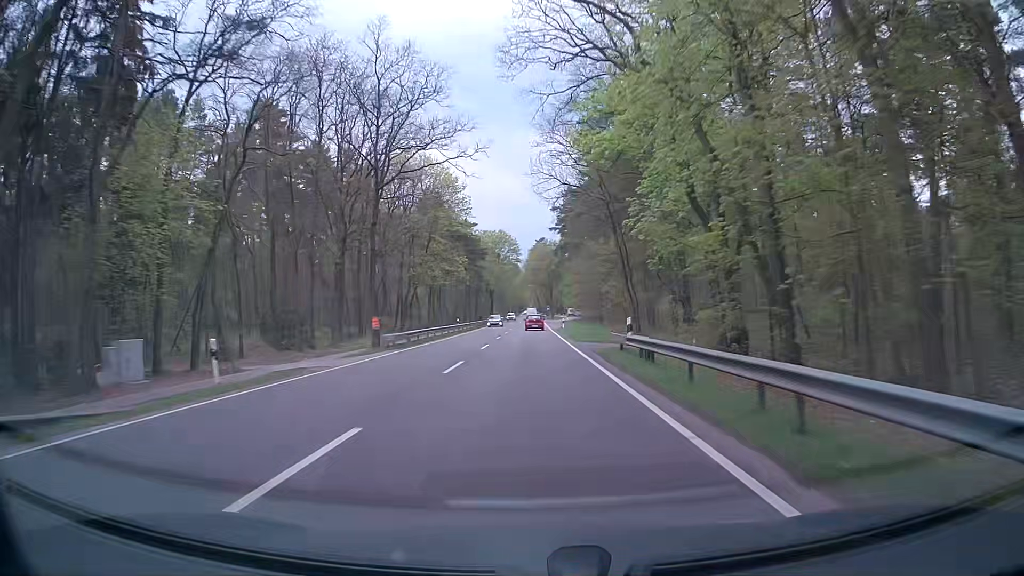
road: primary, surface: asphalt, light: Day
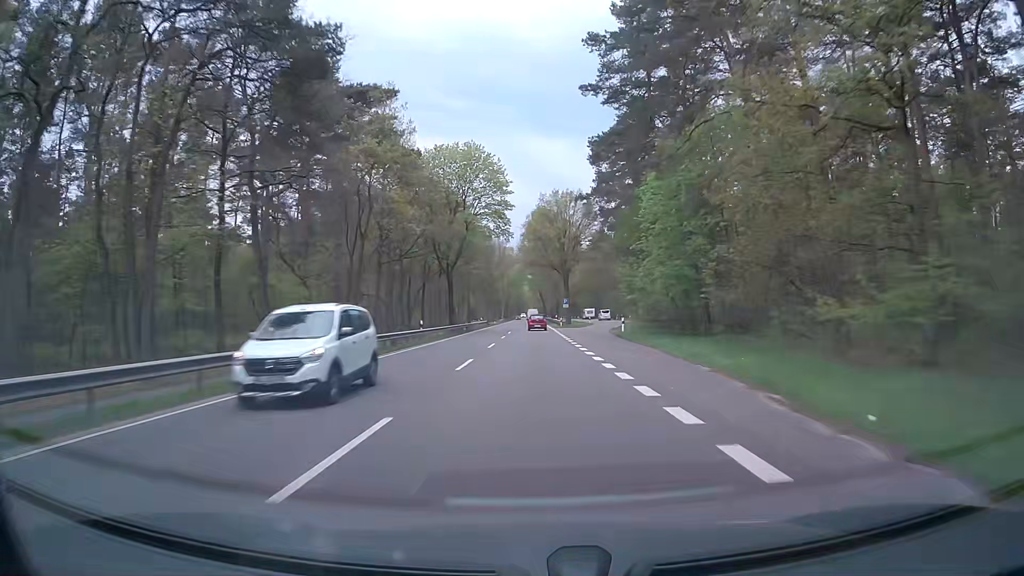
(+0.2, +72.8) m; 0°
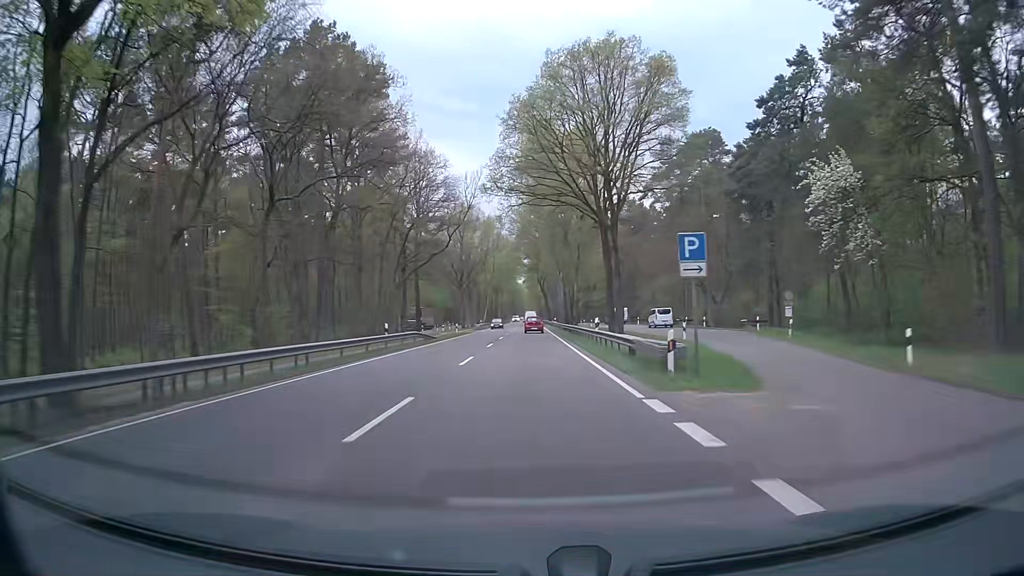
(0.0, +58.8) m; 0°
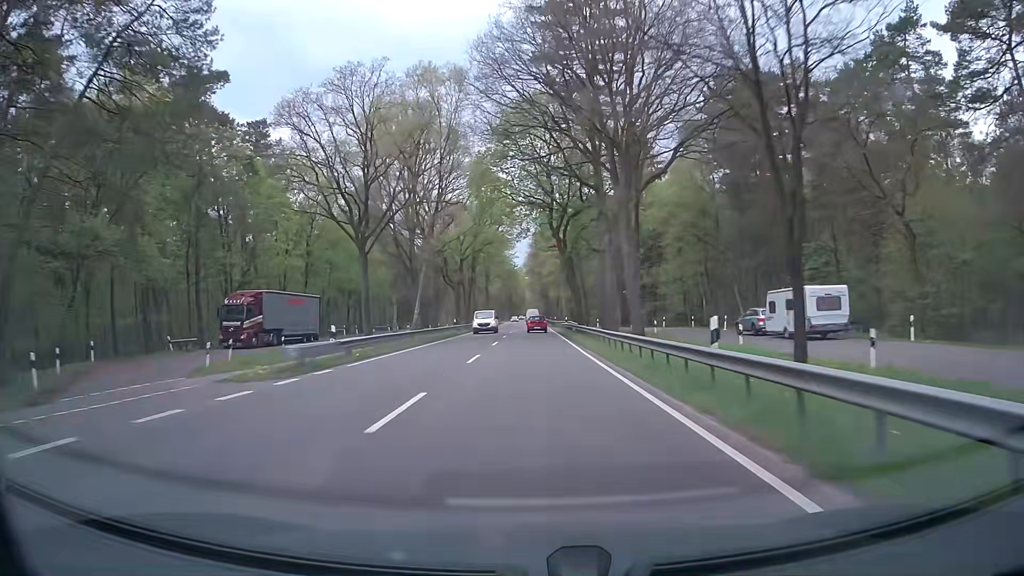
(-0.4, +72.9) m; 0°
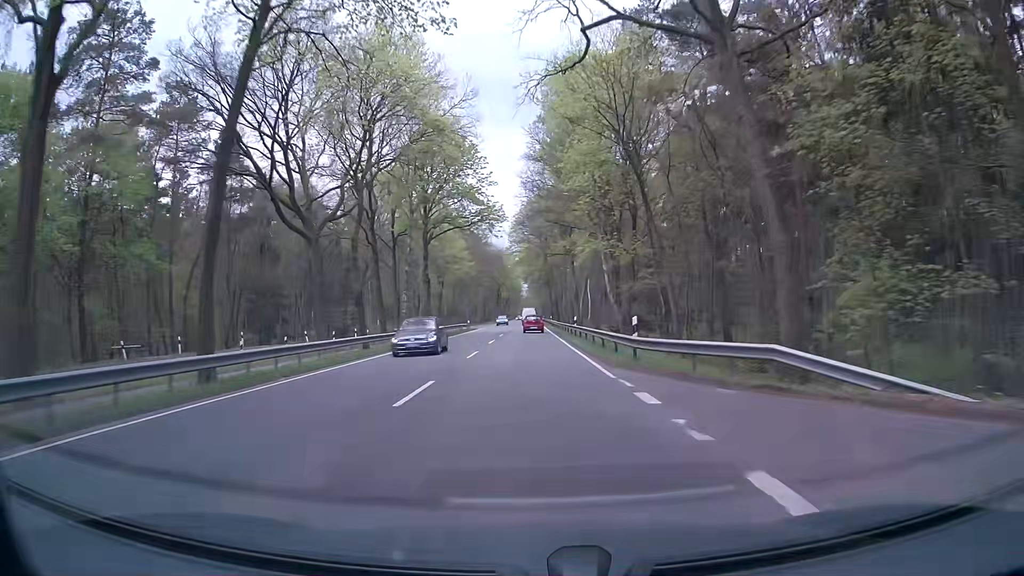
(0.0, +70.8) m; 0°
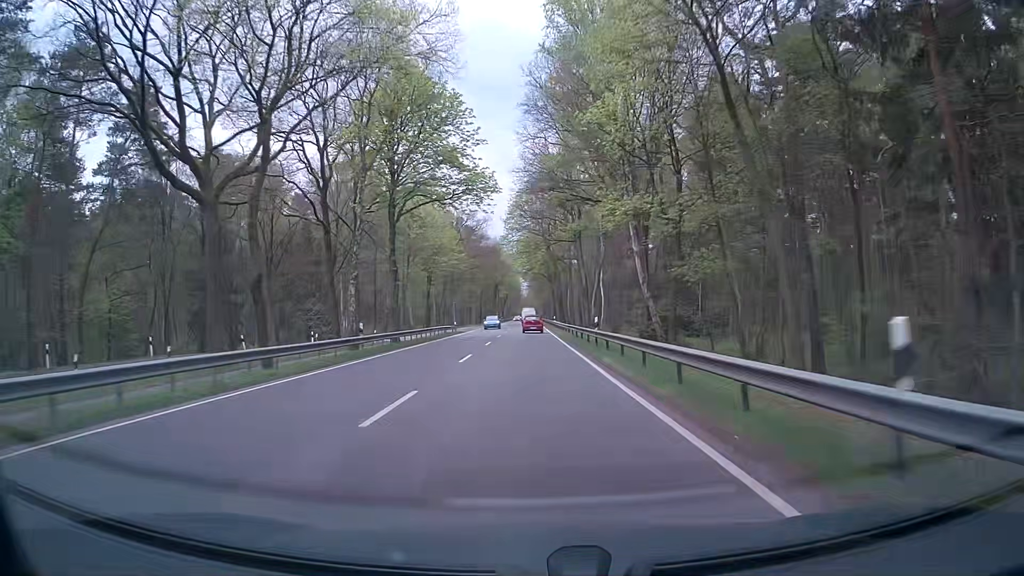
(0.0, +13.9) m; 0°
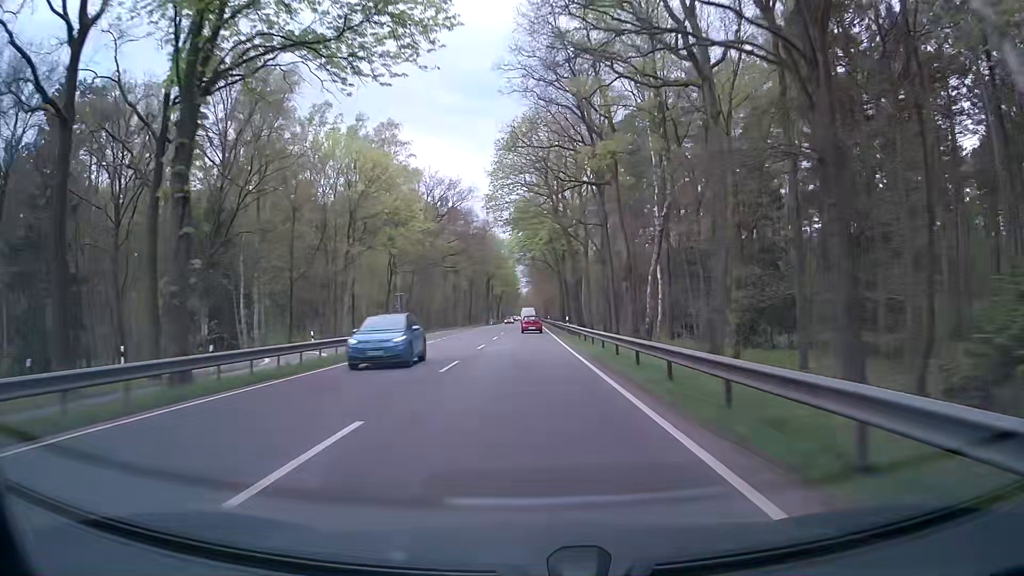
(+0.2, +27.7) m; +1°
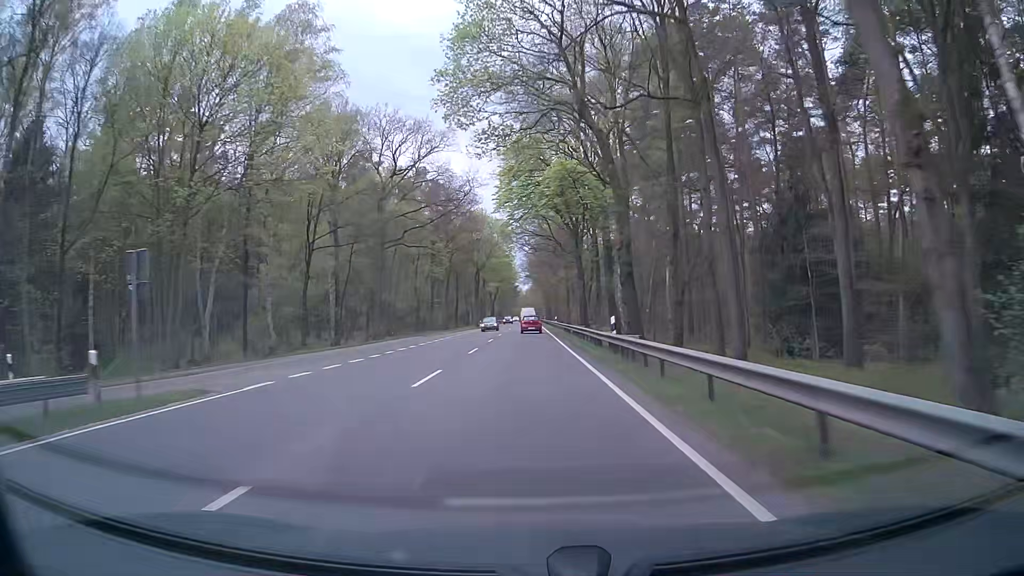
(-0.1, +27.5) m; 0°
(0, +10) (0, +20) (0, +30) (0, +40) (0, +50) (0, +60) (0, +70) (0, +80) (0, +90) (0, +100) m
